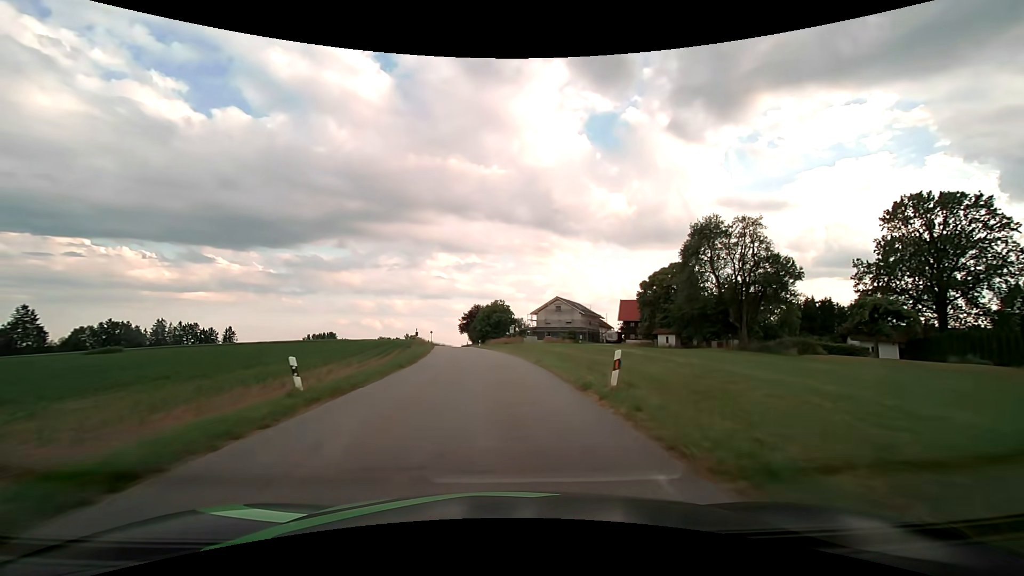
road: tertiary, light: Day
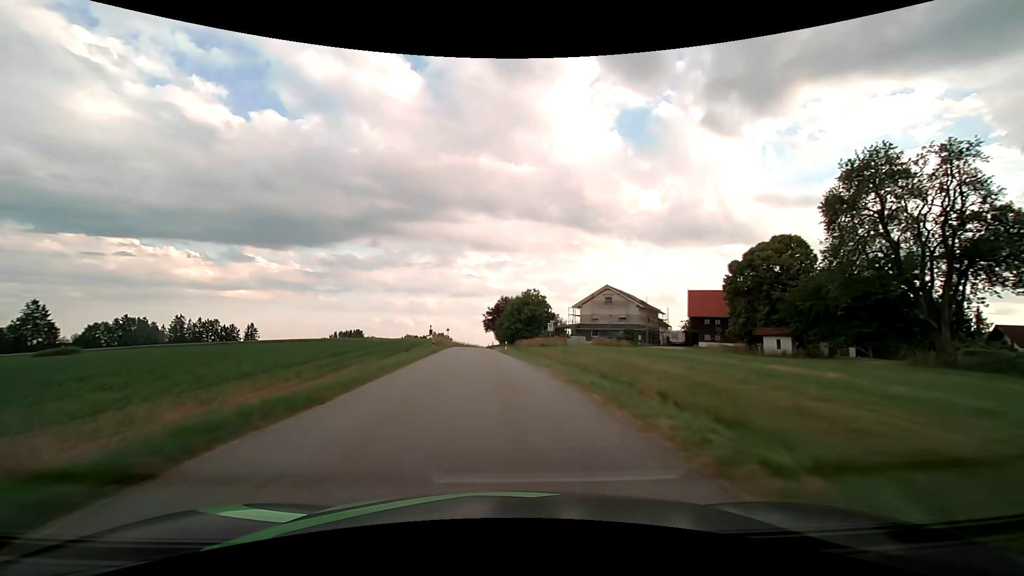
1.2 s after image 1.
(-0.6, +20.5) m; -4°
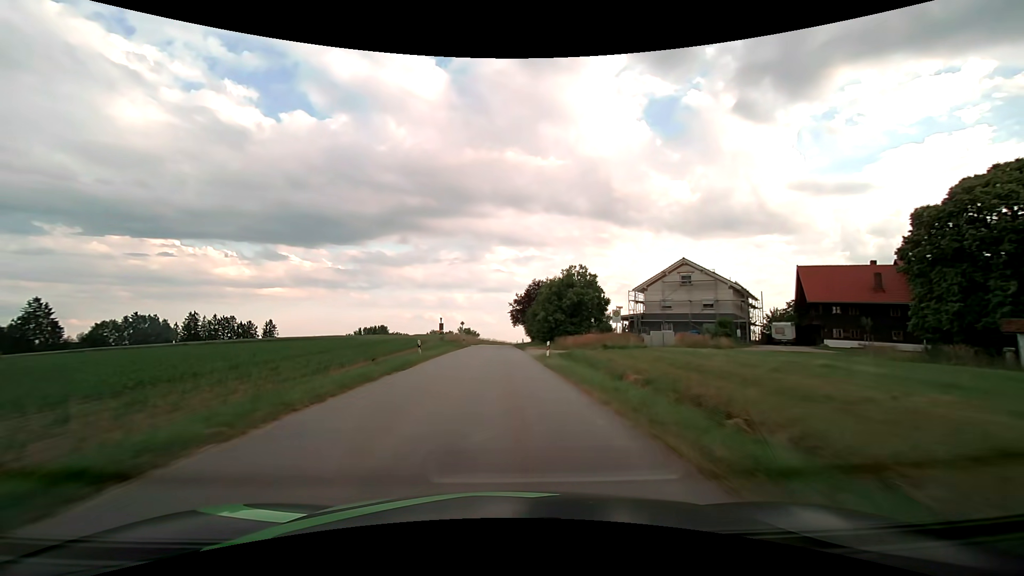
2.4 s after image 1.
(-0.7, +20.9) m; -3°
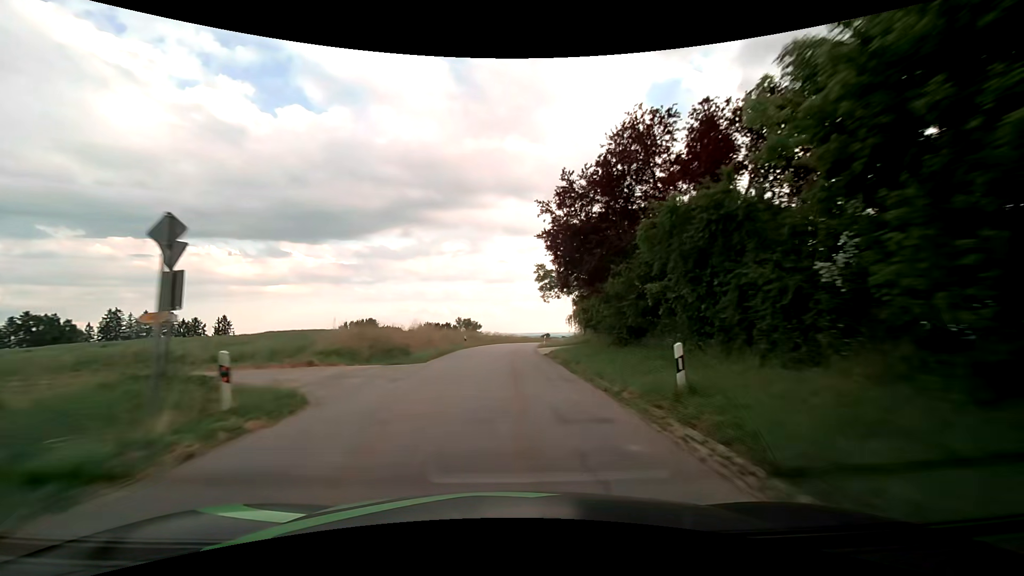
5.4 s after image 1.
(-0.9, +53.0) m; -1°
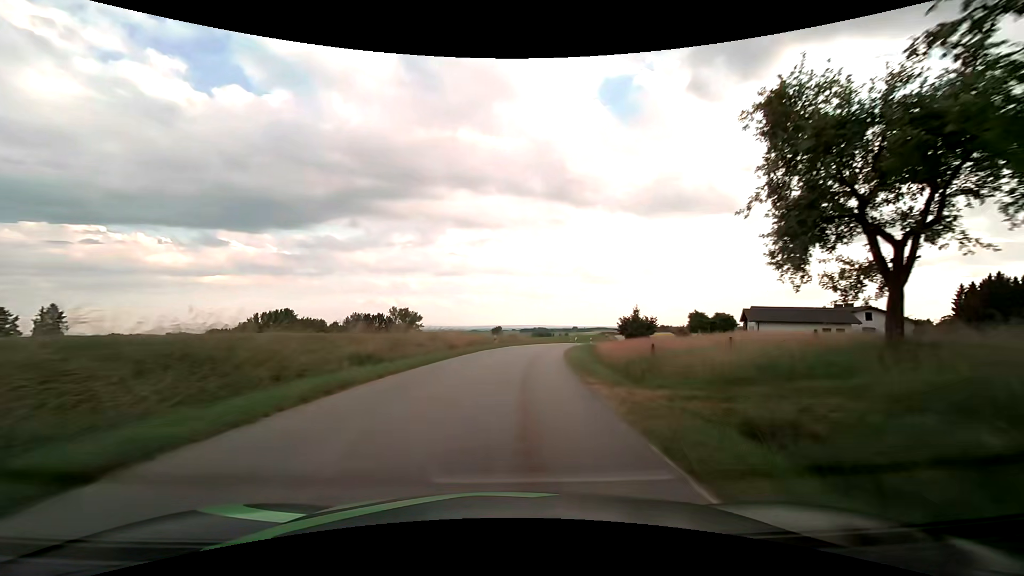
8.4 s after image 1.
(+1.3, +51.9) m; +5°
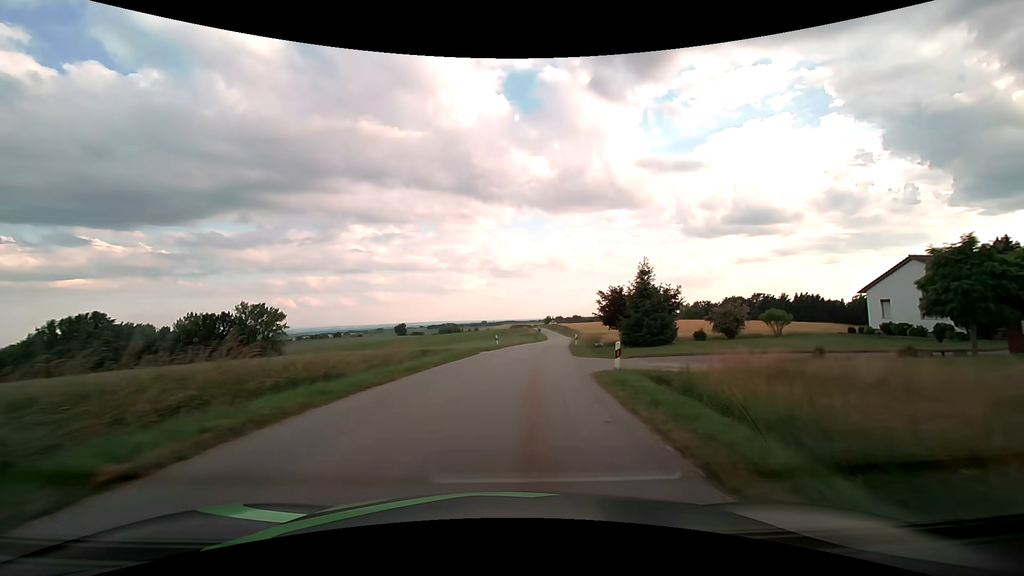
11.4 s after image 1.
(+4.6, +49.1) m; +10°
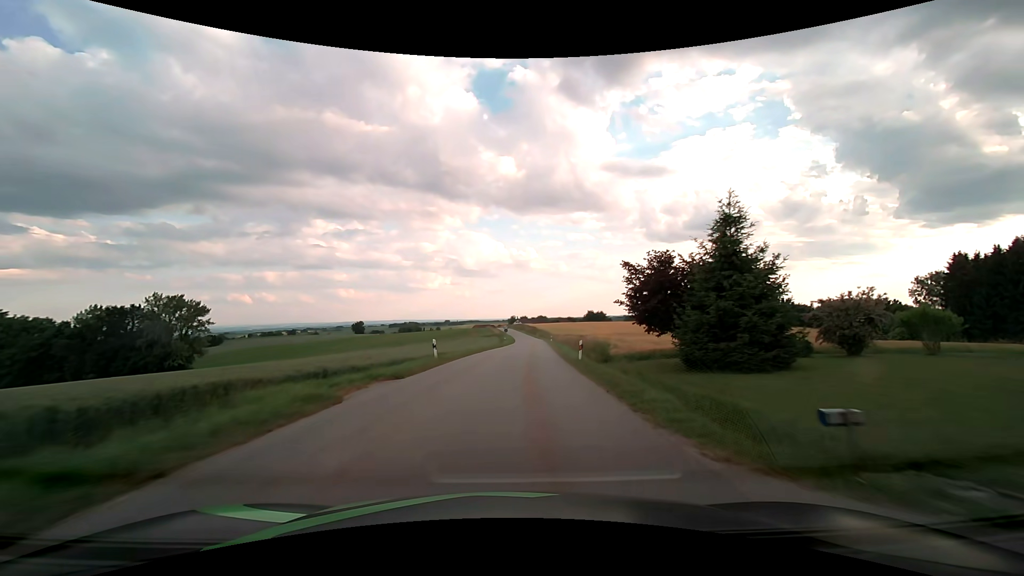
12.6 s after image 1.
(+0.7, +19.7) m; +4°
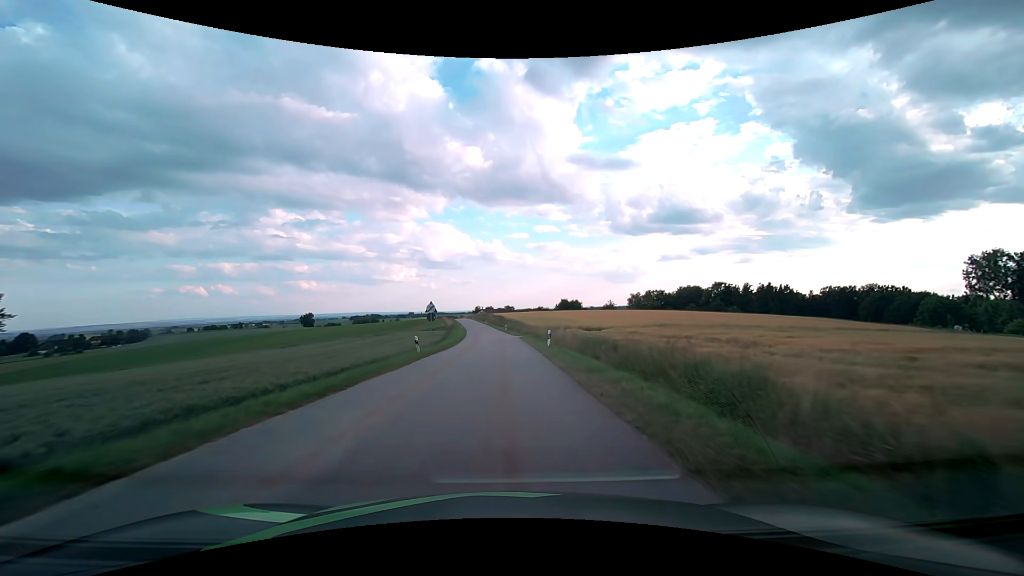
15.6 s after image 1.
(+2.7, +47.8) m; +4°
(0, +10) (0, +20) (0, +30) (0, +40) (-1, +50) (-1, +60) (-2, +70) (-3, +80) (-4, +90) (-5, +100) m
